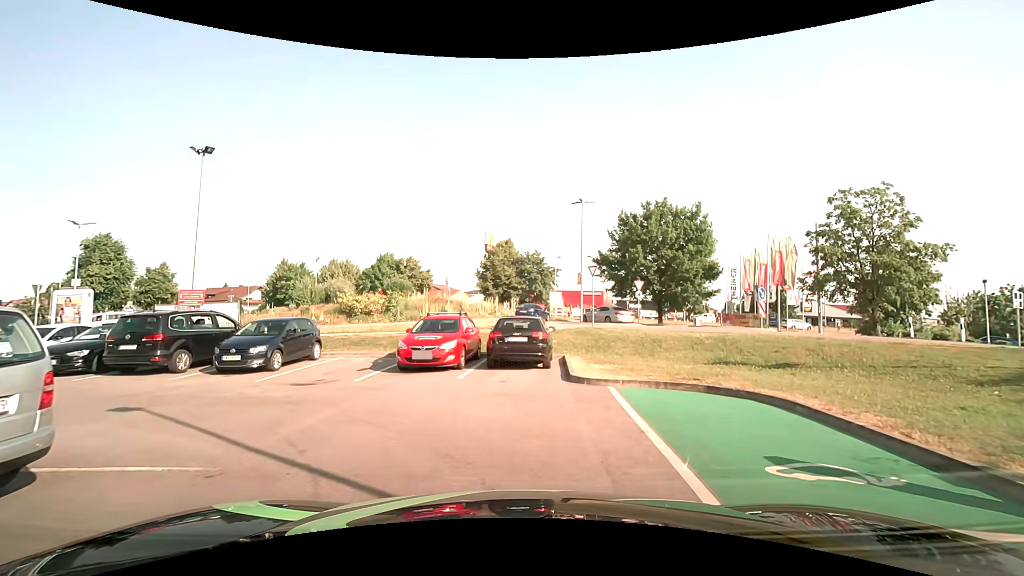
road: service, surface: asphalt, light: Day
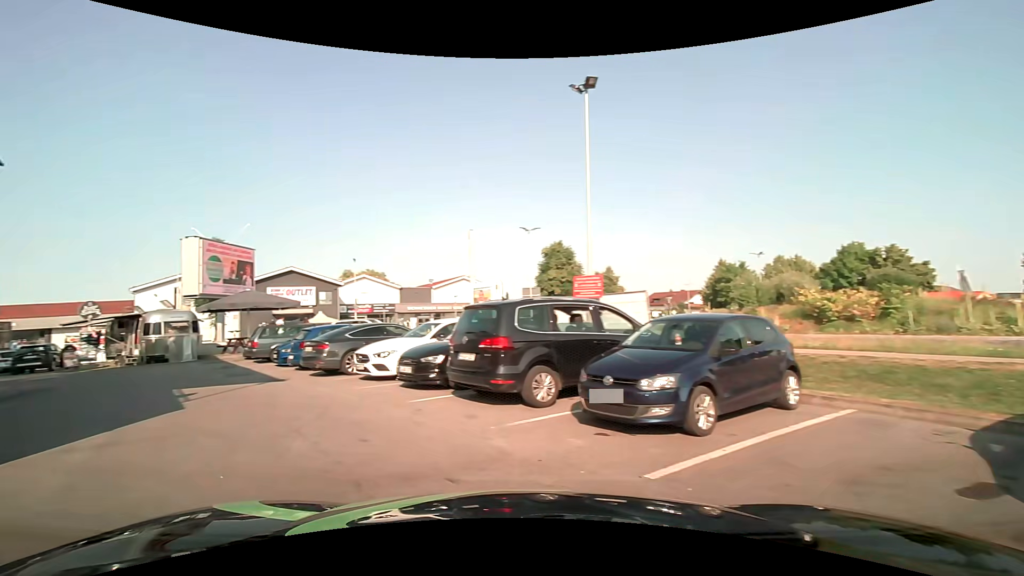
(-2.3, +9.0) m; -49°
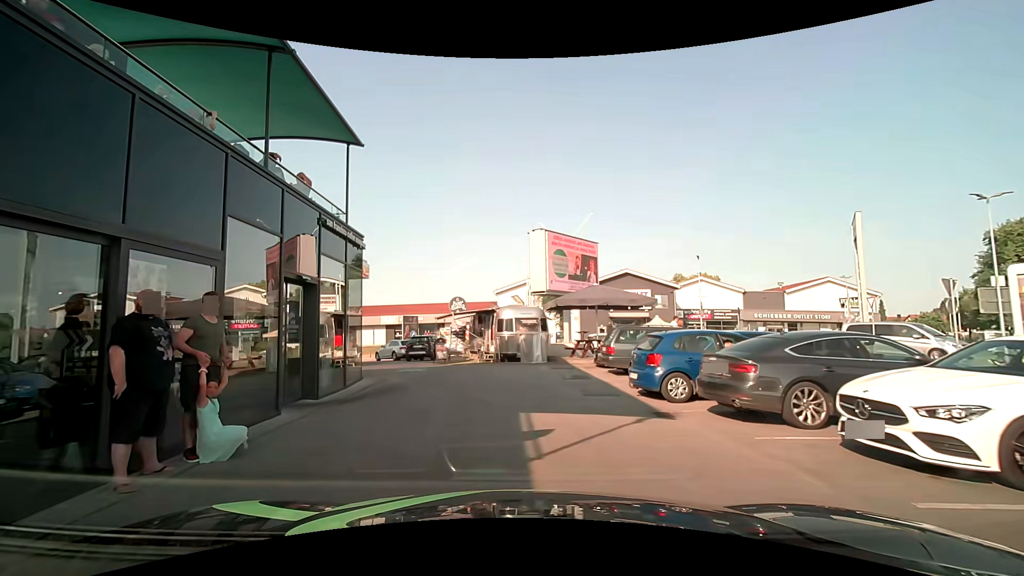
(-2.4, +6.0) m; -35°
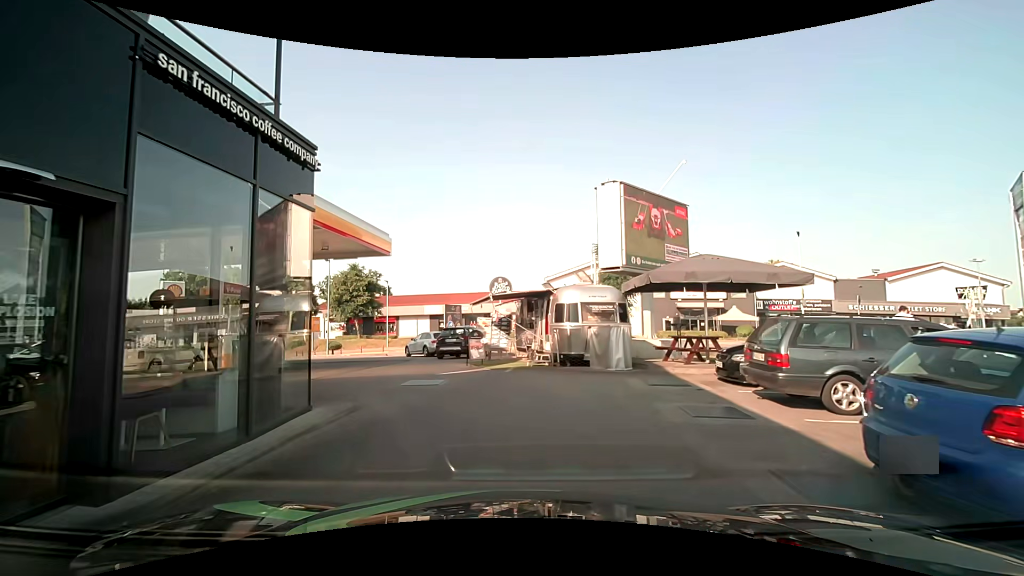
(-0.3, +6.6) m; -6°
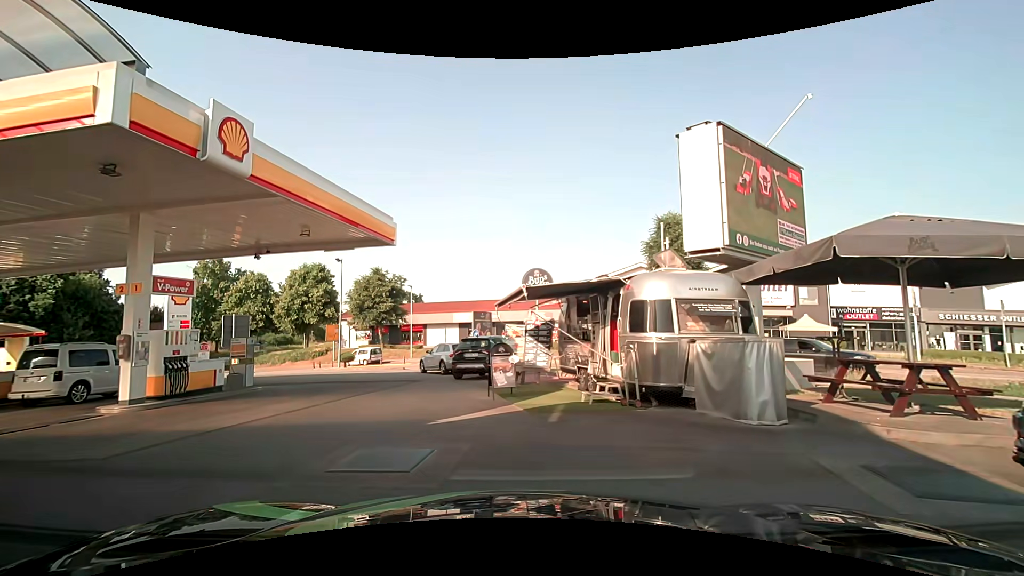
(-0.2, +5.8) m; -4°
